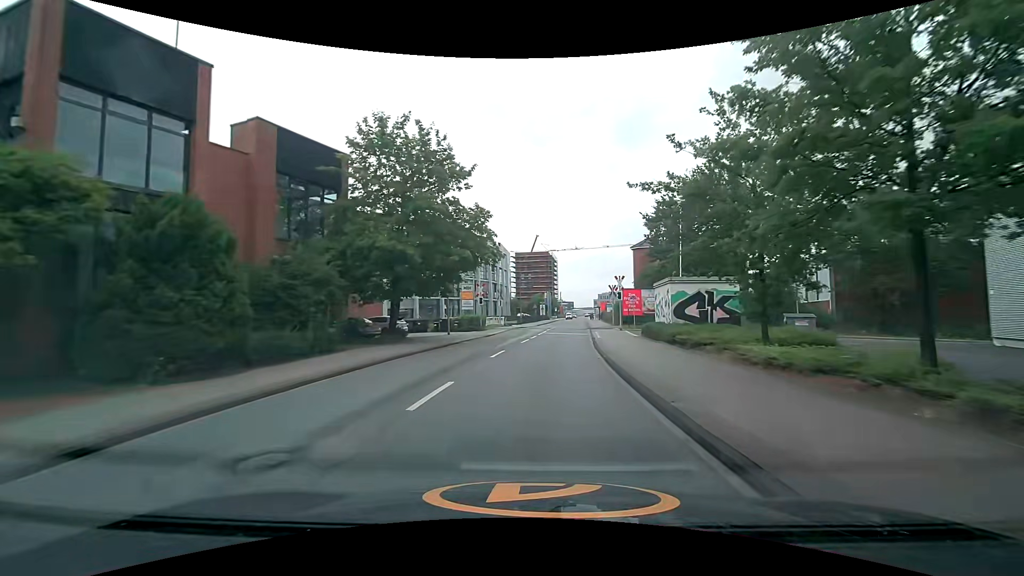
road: unclassified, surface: asphalt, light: Day
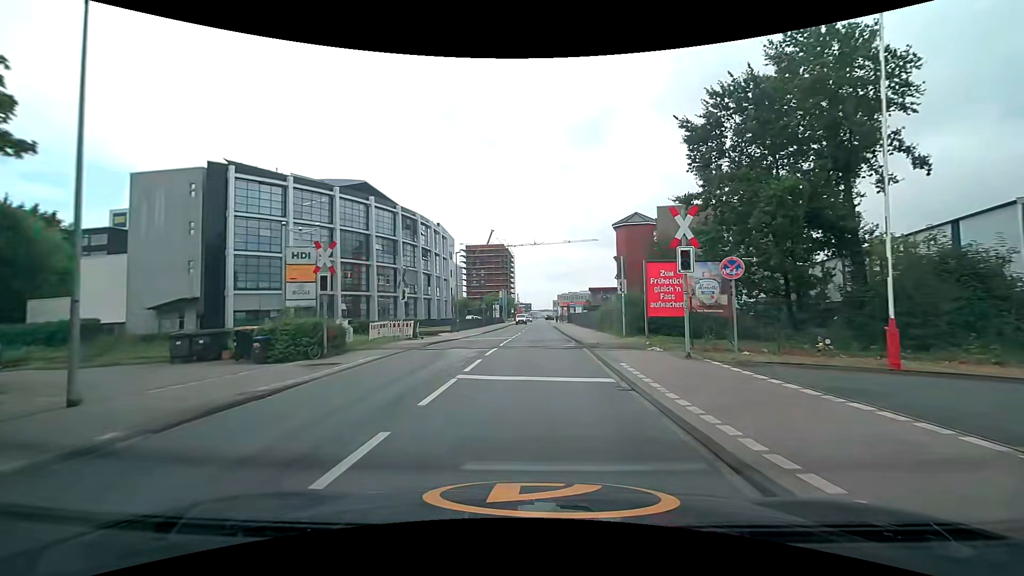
(+1.2, +25.9) m; +5°
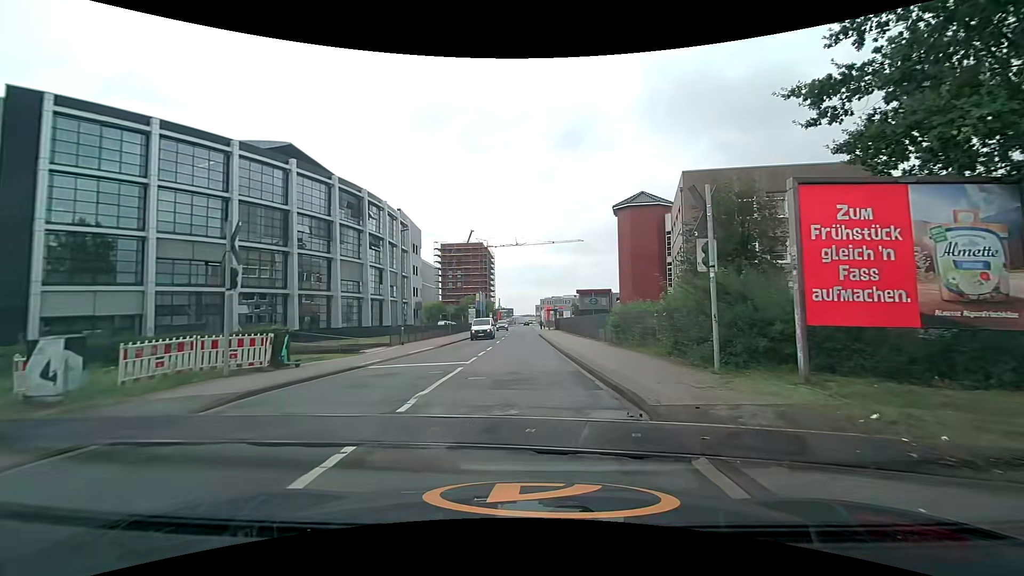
(+0.3, +14.5) m; +2°
